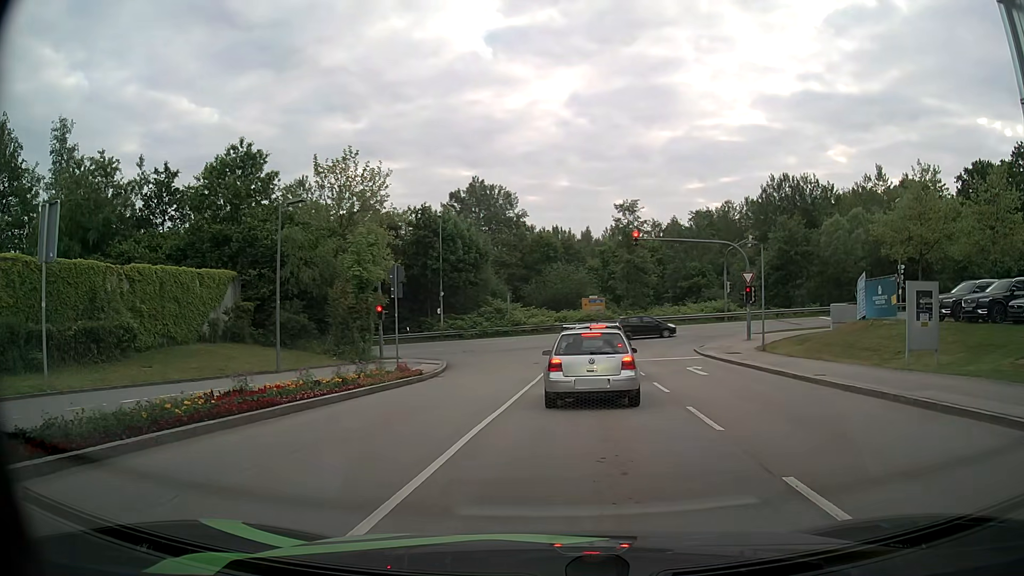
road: secondary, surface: asphalt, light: Day
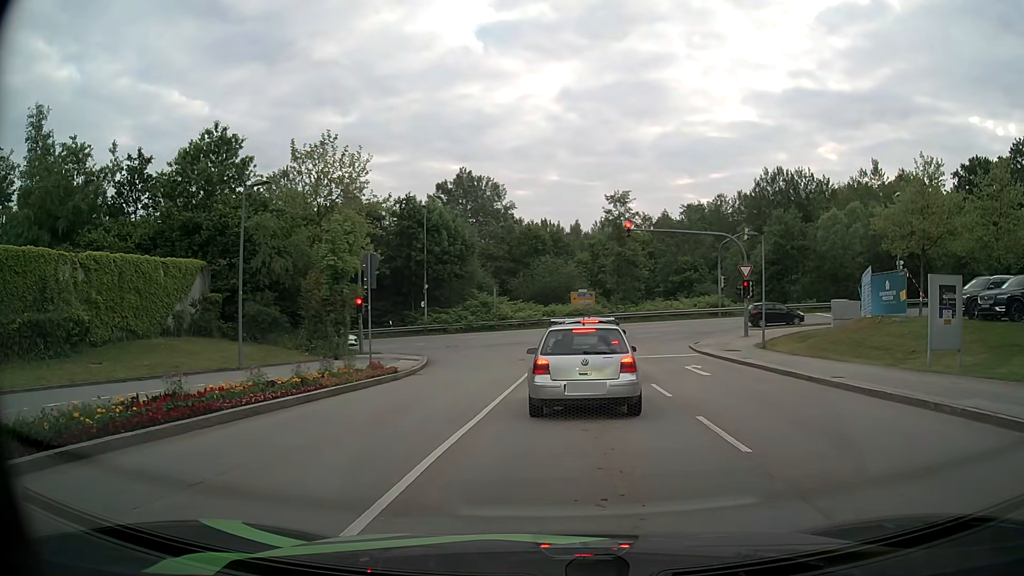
(0.0, +1.8) m; +2°
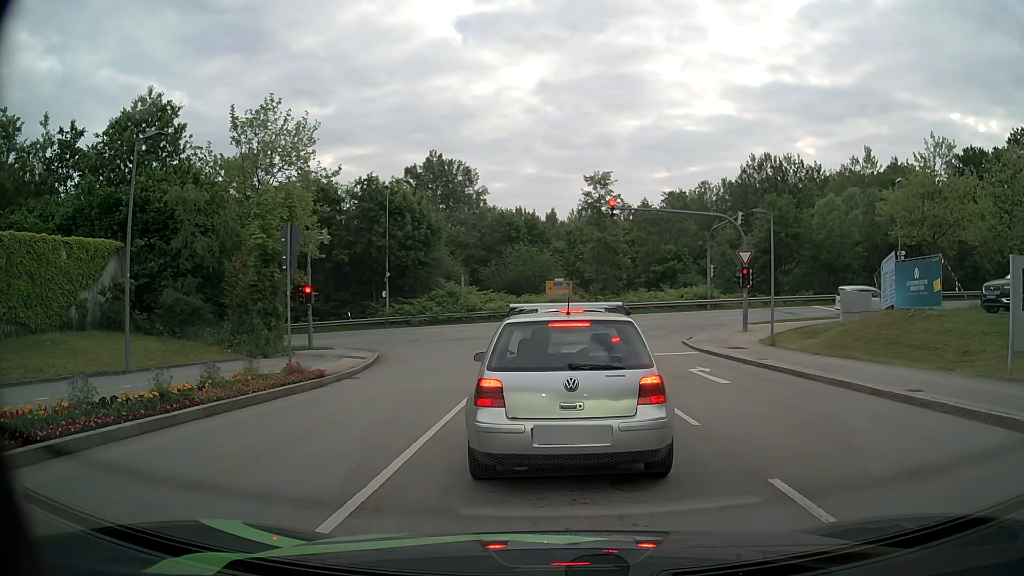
(+0.1, +4.4) m; +1°
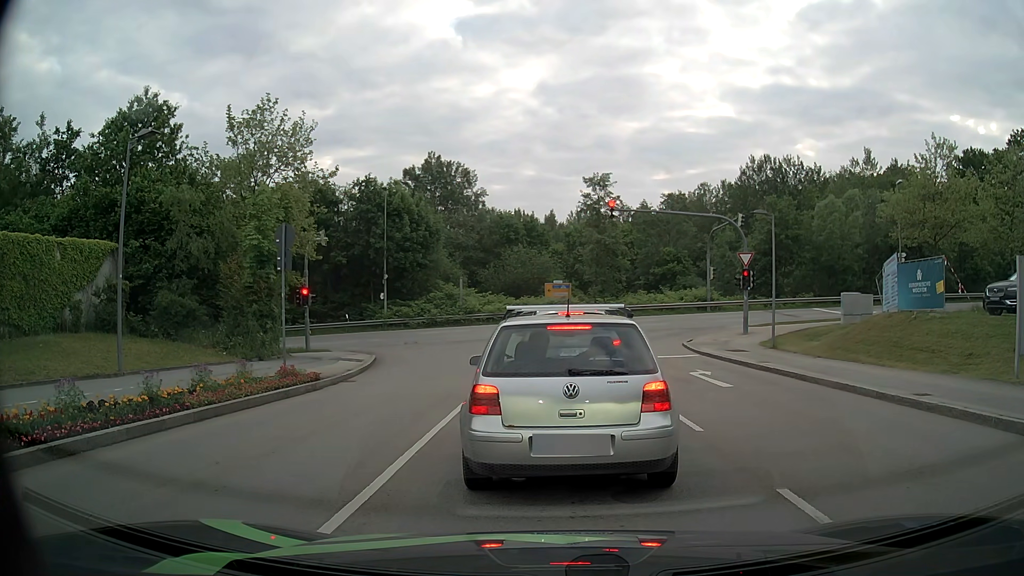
(0.0, +0.3) m; 0°
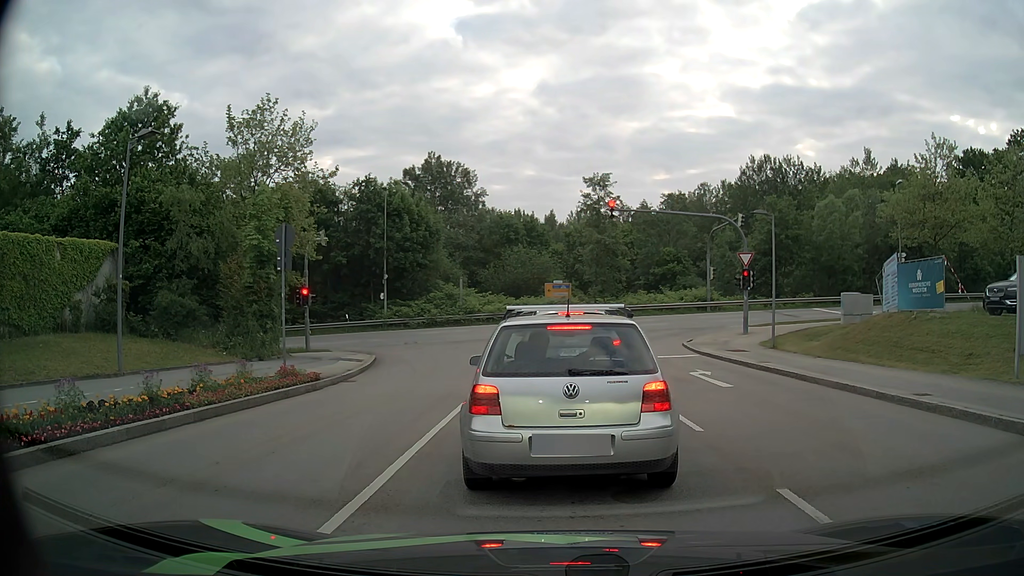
(0.0, 0.0) m; 0°
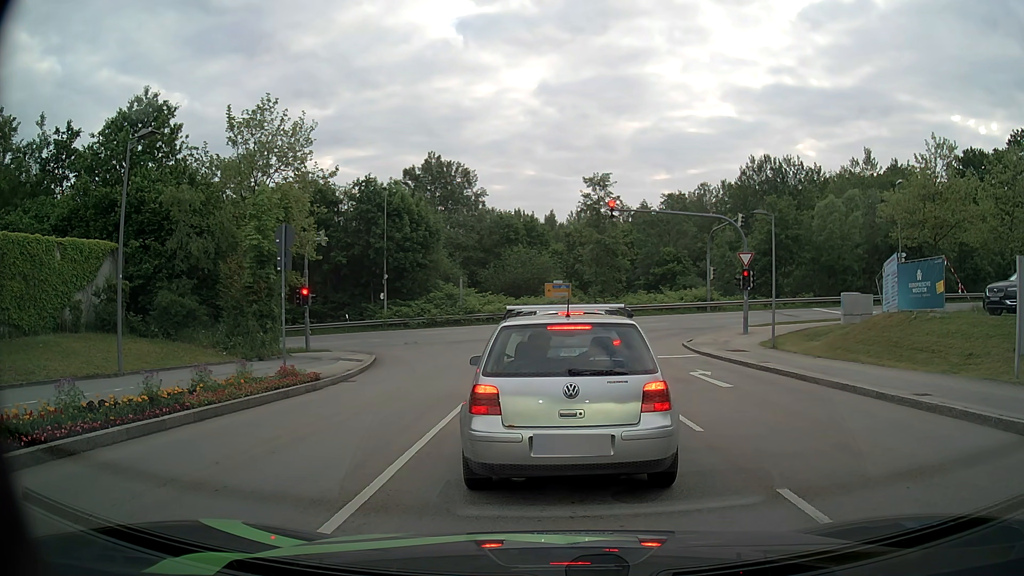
(0.0, 0.0) m; 0°
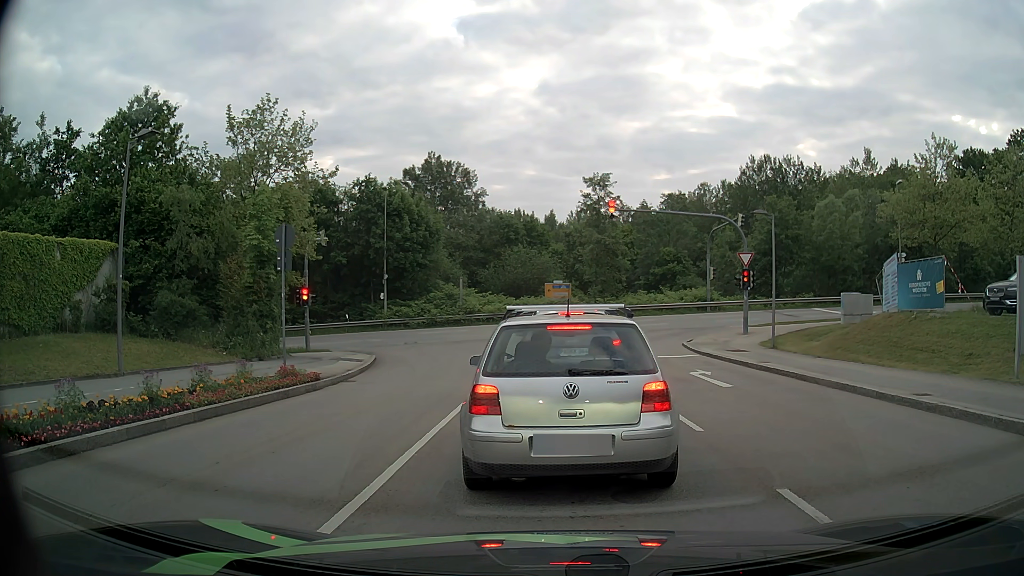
(0.0, 0.0) m; 0°
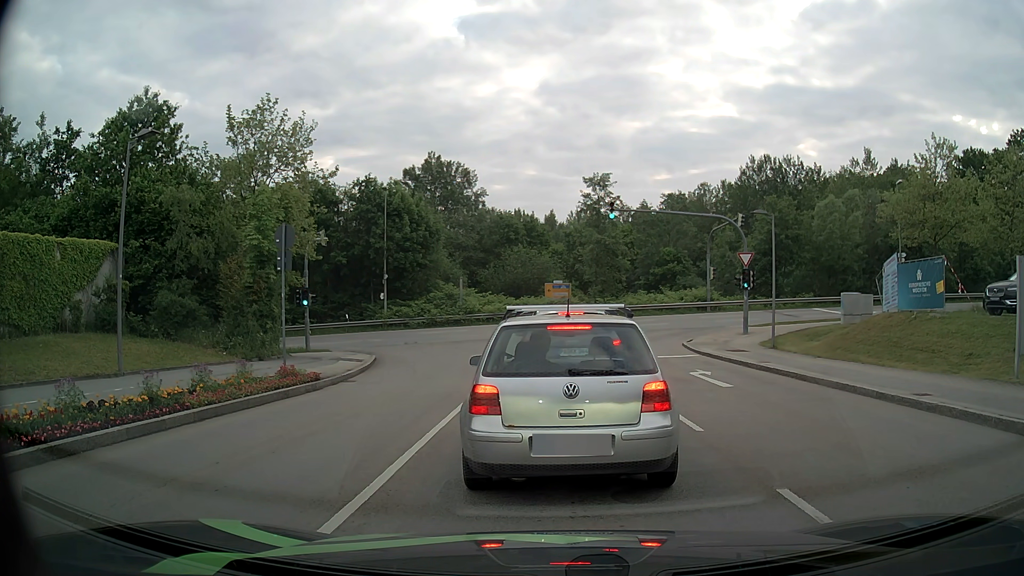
(0.0, 0.0) m; 0°
(0, +10) (0, +20) (+1, +30) (-2, +39) (-11, +45) (-20, +46) (-30, +45) (-40, +44) (-50, +43) (-60, +43) m
